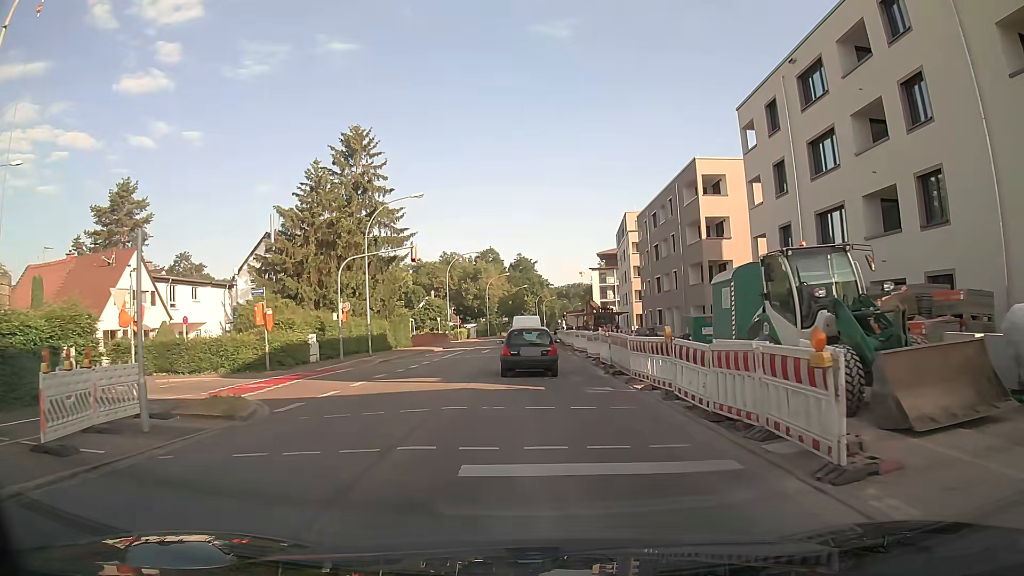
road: secondary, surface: asphalt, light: Day
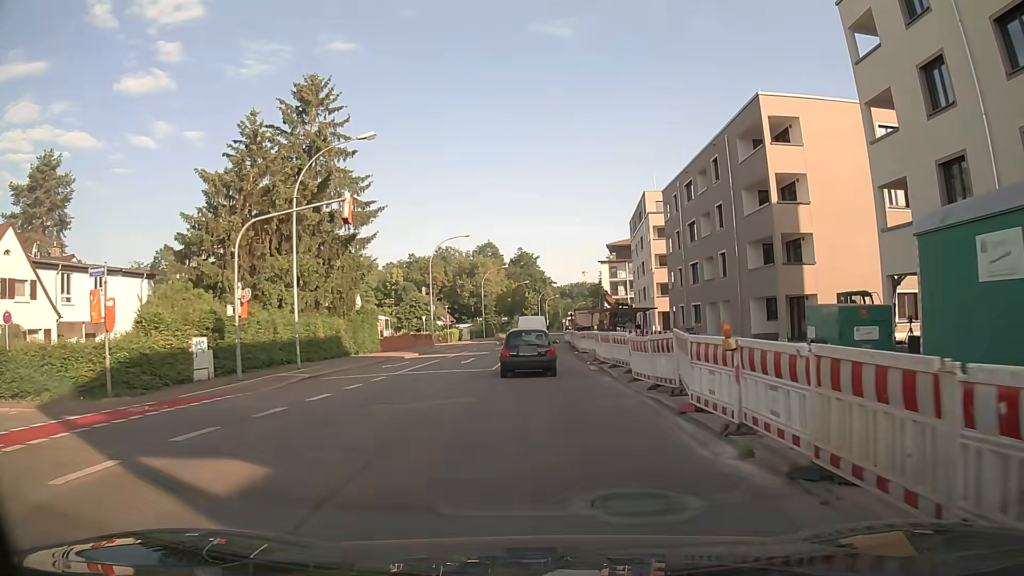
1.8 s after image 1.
(-0.1, +13.1) m; 0°
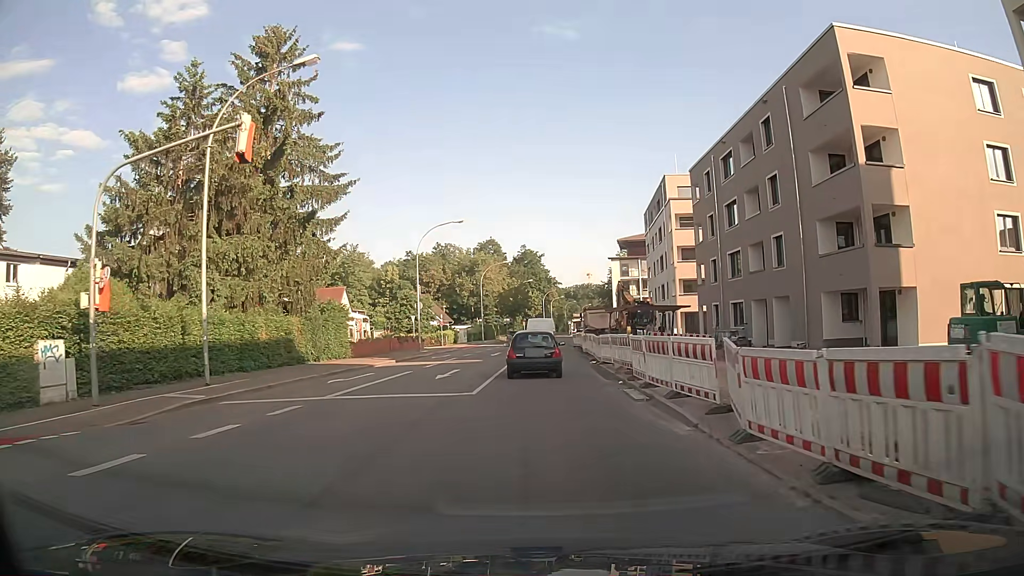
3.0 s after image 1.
(-0.1, +8.7) m; 0°
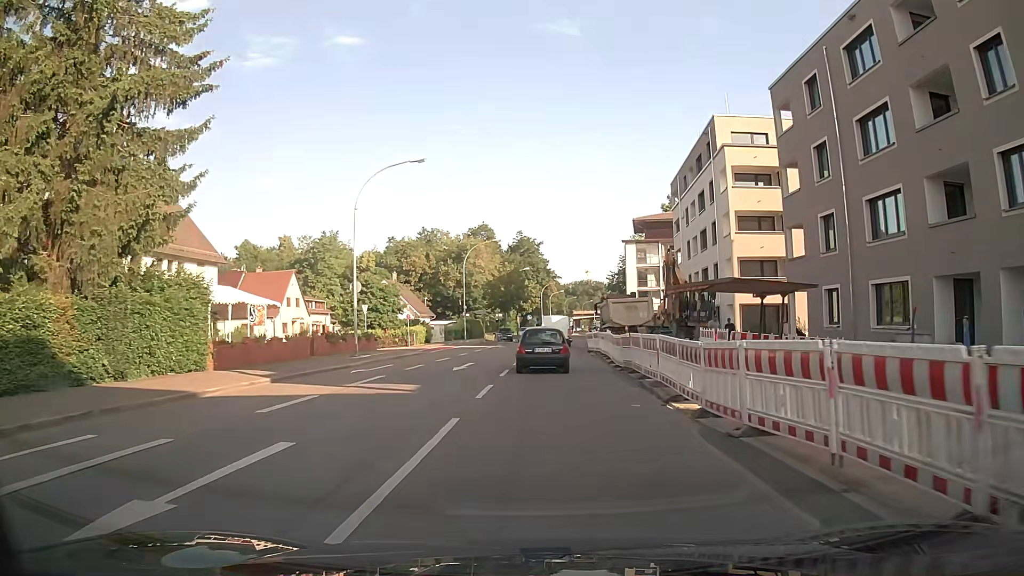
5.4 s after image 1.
(-0.1, +17.7) m; 0°
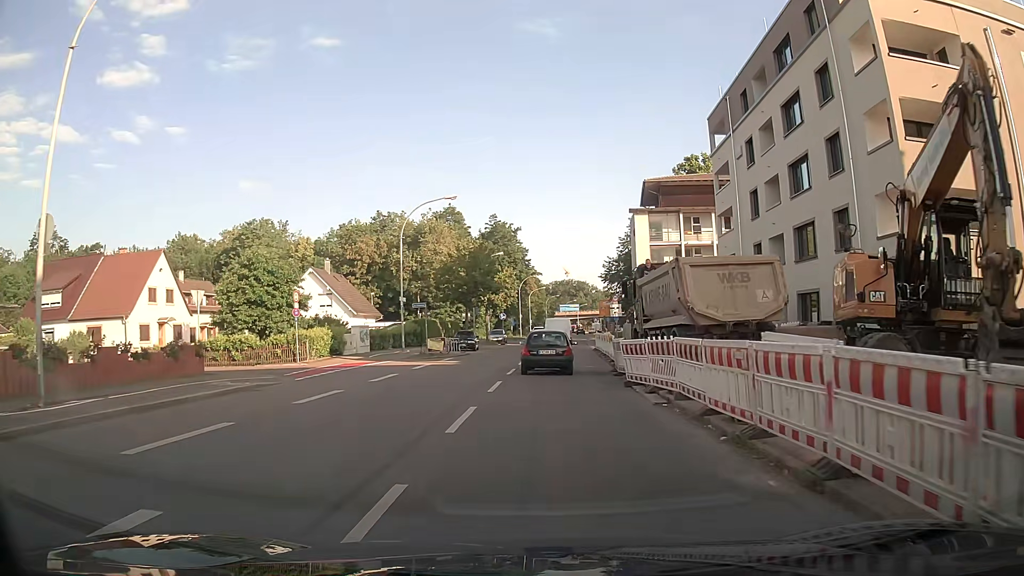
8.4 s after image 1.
(0.0, +22.3) m; +1°
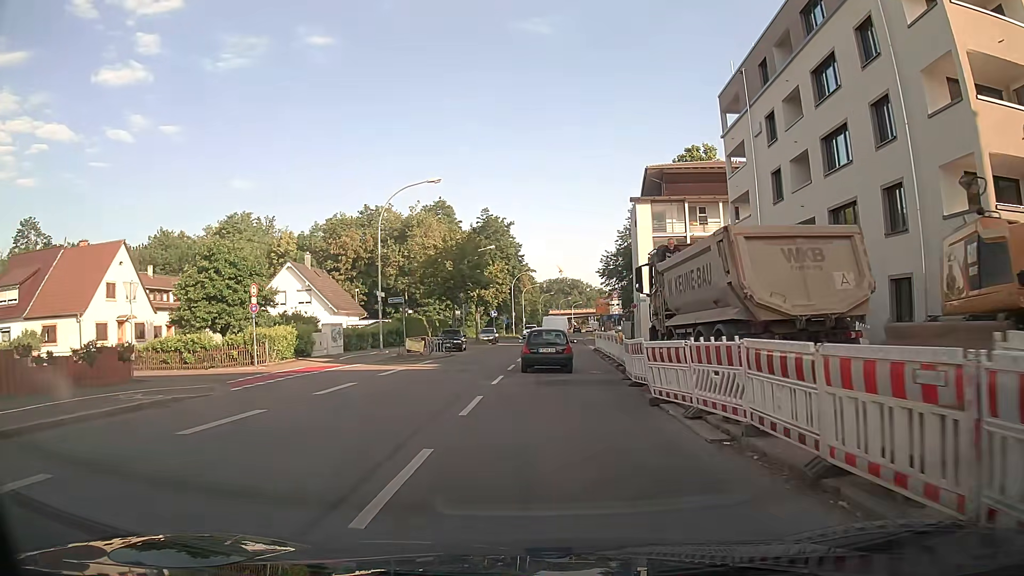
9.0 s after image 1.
(0.0, +4.5) m; +1°
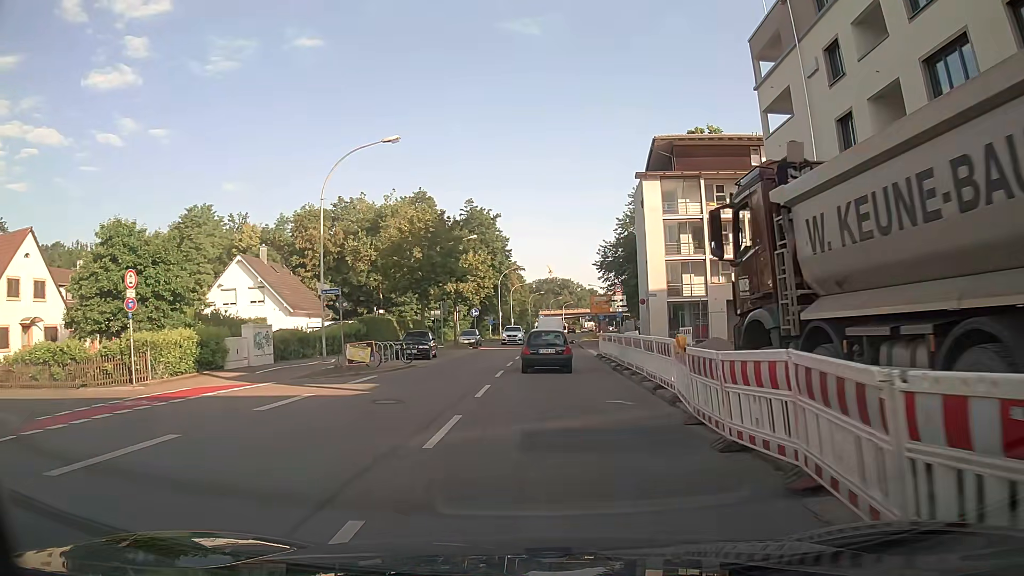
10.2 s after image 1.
(+0.1, +8.9) m; +1°
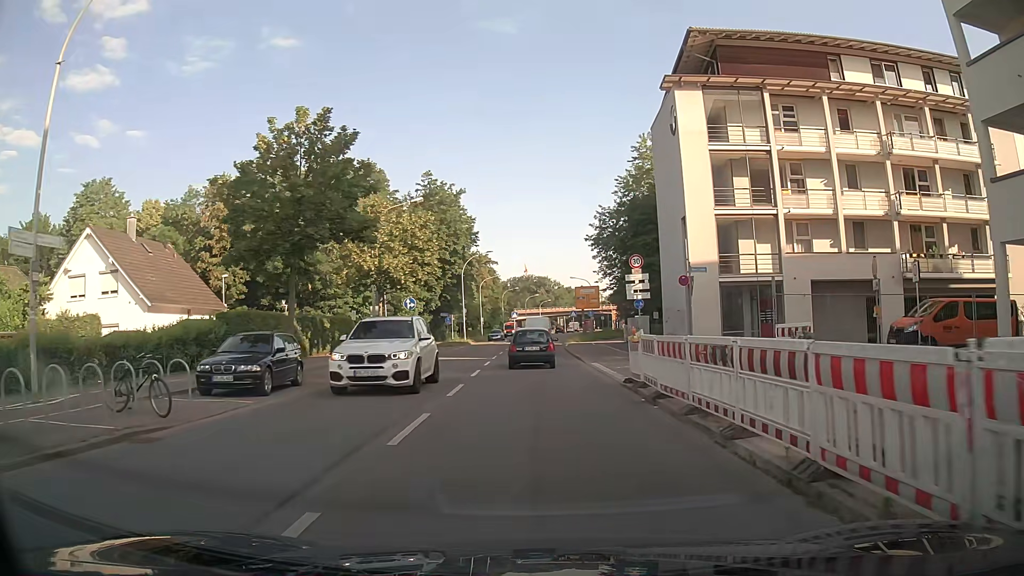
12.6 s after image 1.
(+0.3, +17.9) m; +2°
